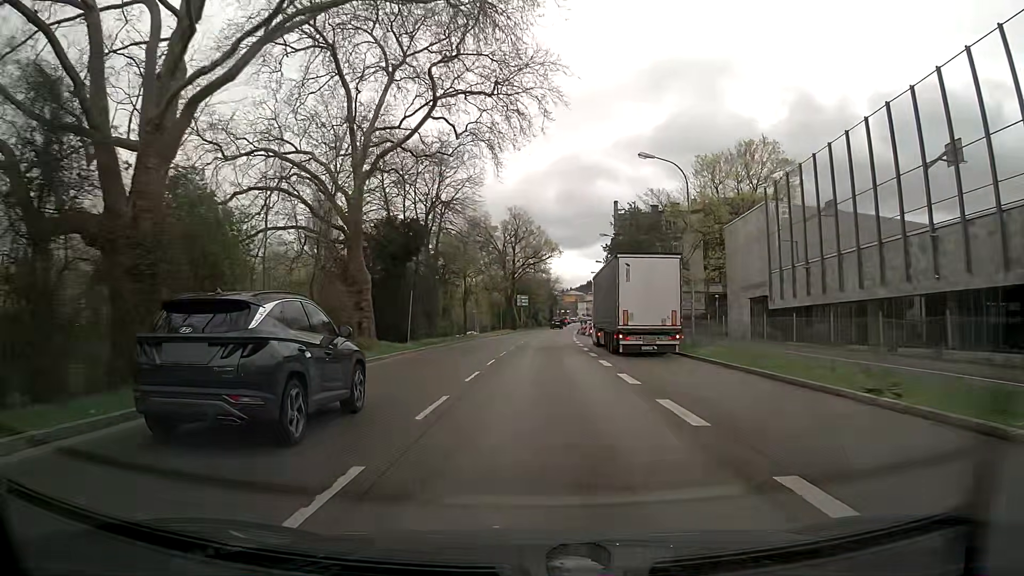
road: trunk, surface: asphalt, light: Day
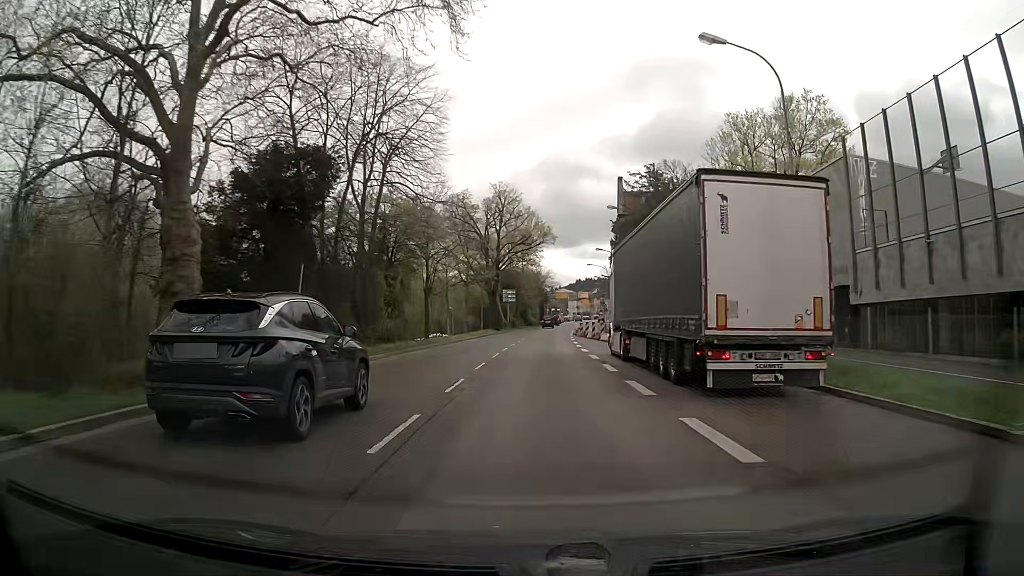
(+0.1, +14.5) m; +1°
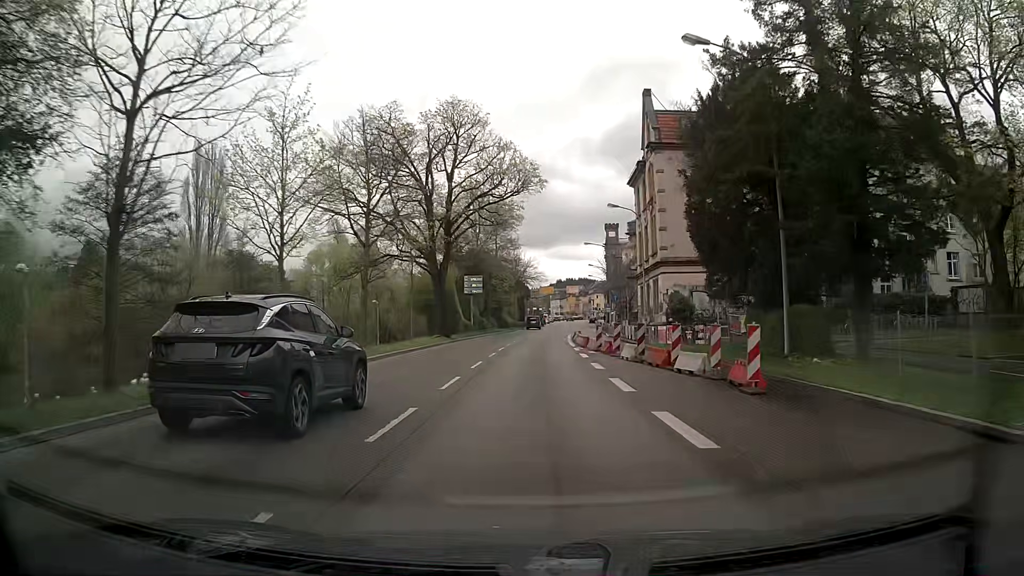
(+0.4, +29.4) m; +1°
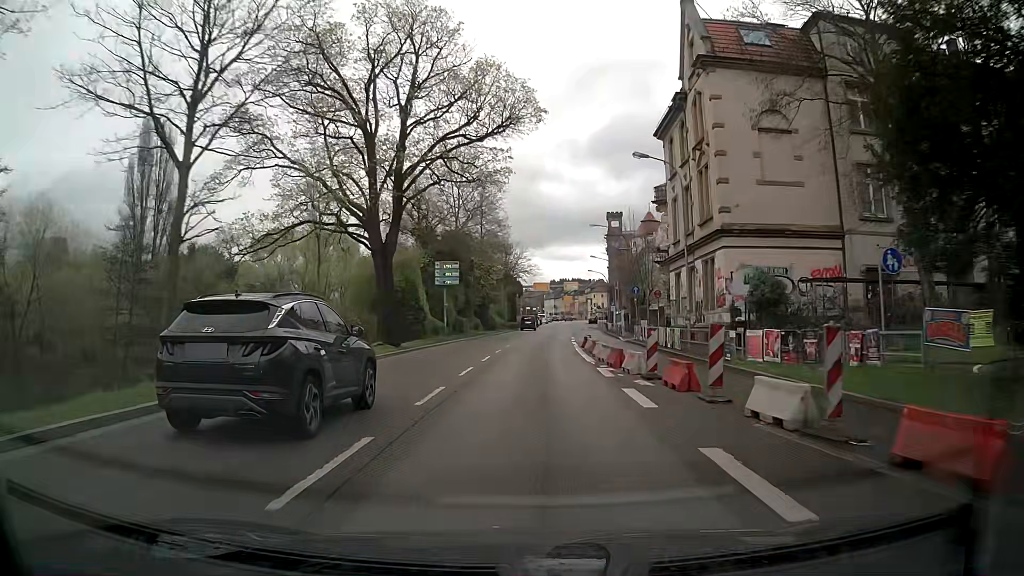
(+0.2, +14.9) m; +1°
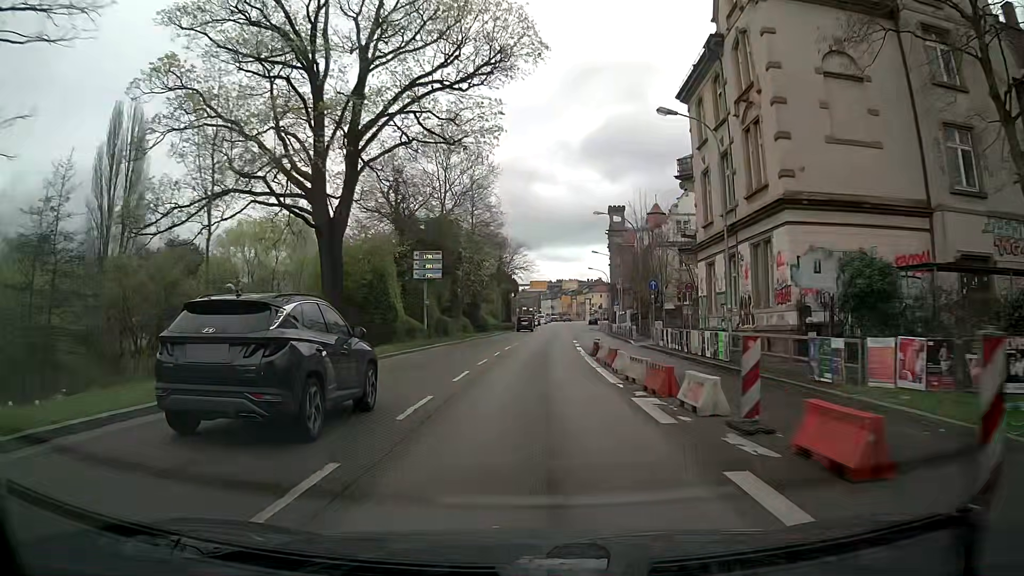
(0.0, +7.4) m; 0°
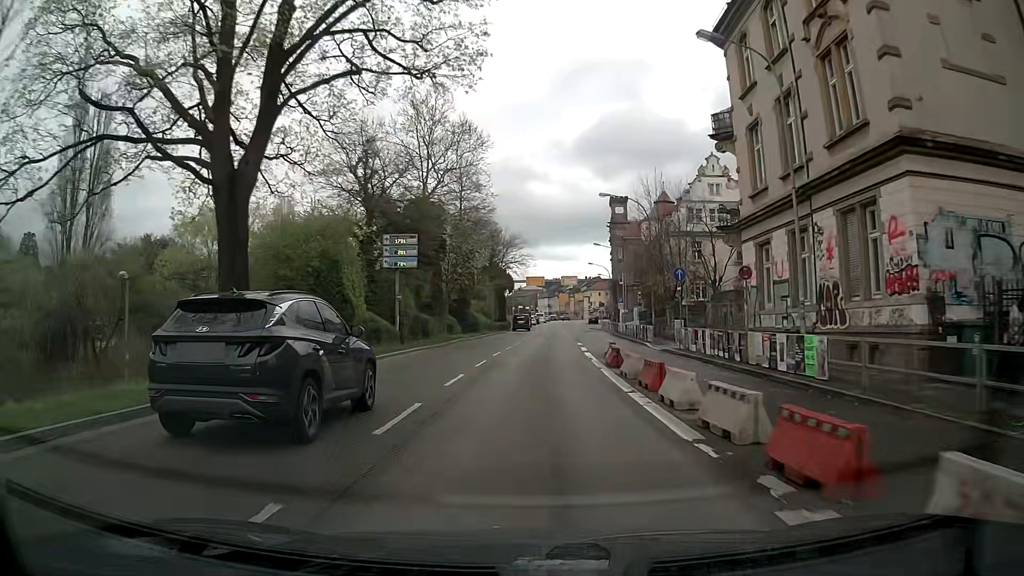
(0.0, +7.4) m; 0°
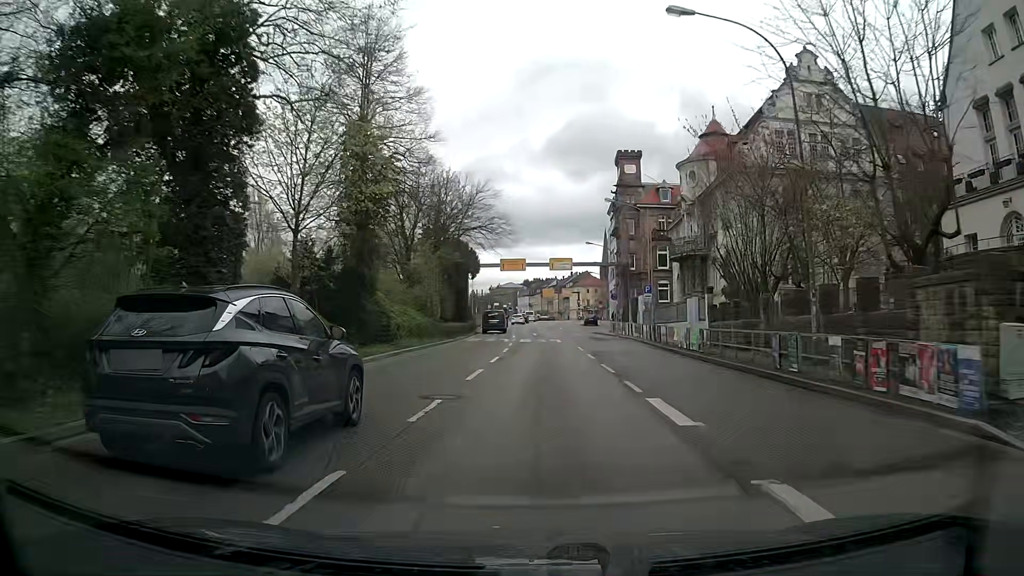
(+0.3, +29.2) m; +1°
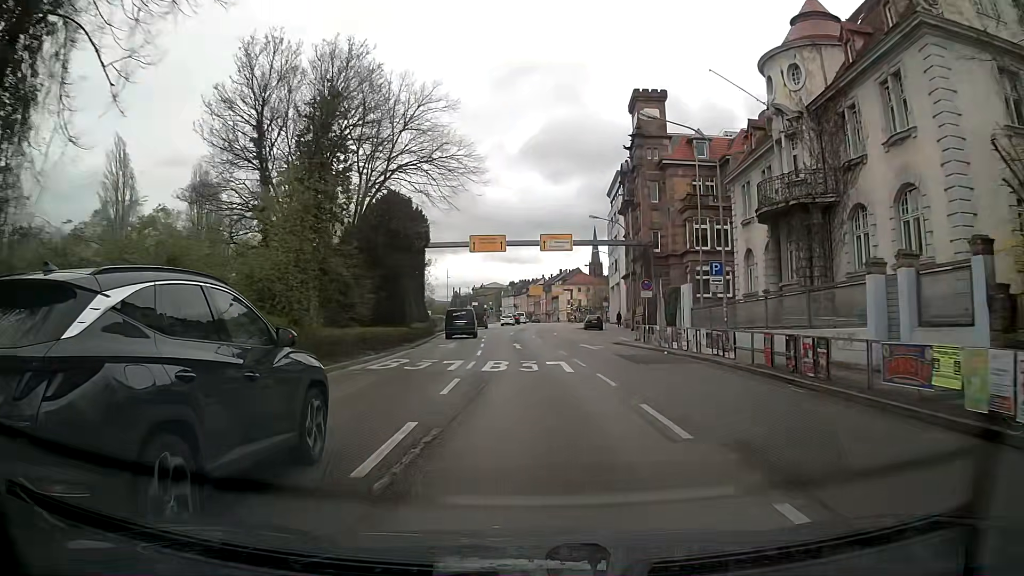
(+0.3, +21.5) m; +2°
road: primary
(0, +10) (0, +20) (0, +30) (-1, +40) (-1, +50) (-2, +60) (-1, +70) (-1, +80) (-1, +90) (0, +100) m
